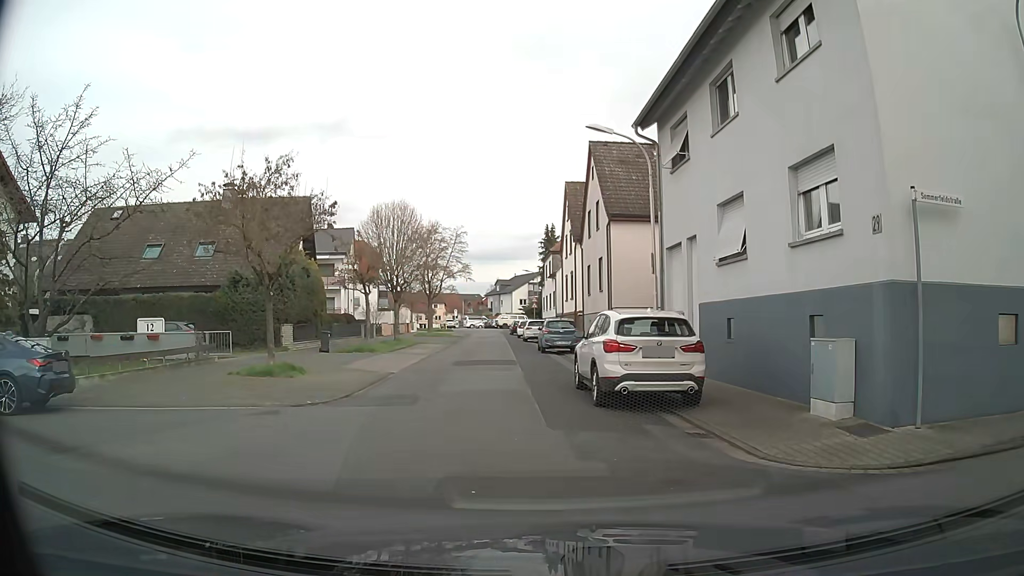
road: residential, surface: asphalt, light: Day
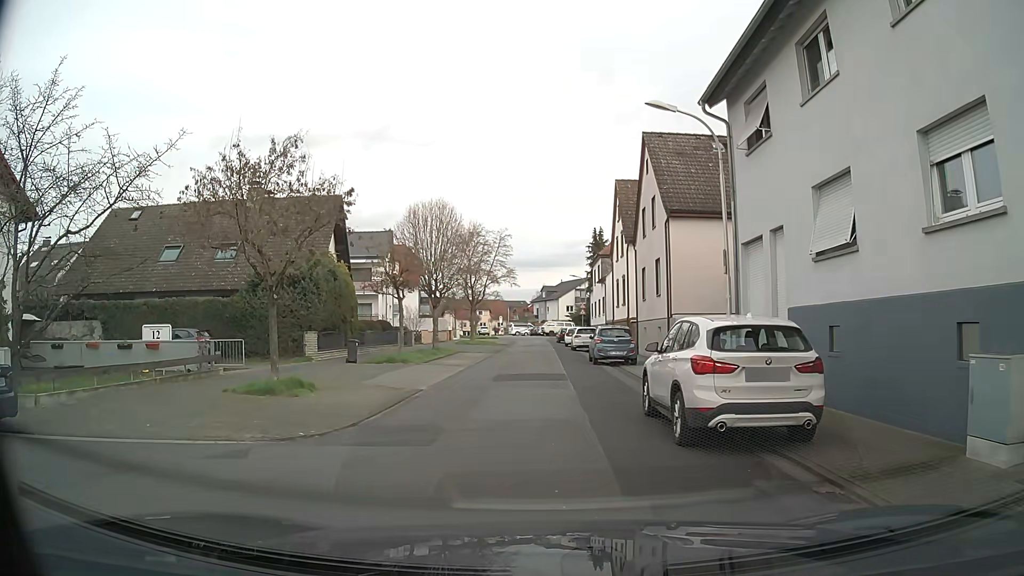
(-0.1, +3.0) m; -3°
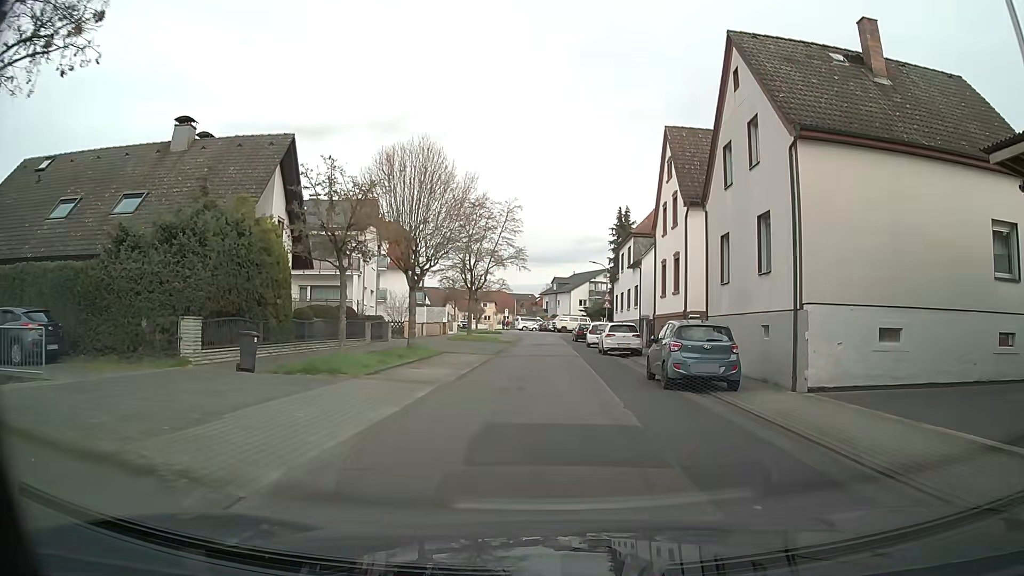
(-0.6, +12.0) m; 0°
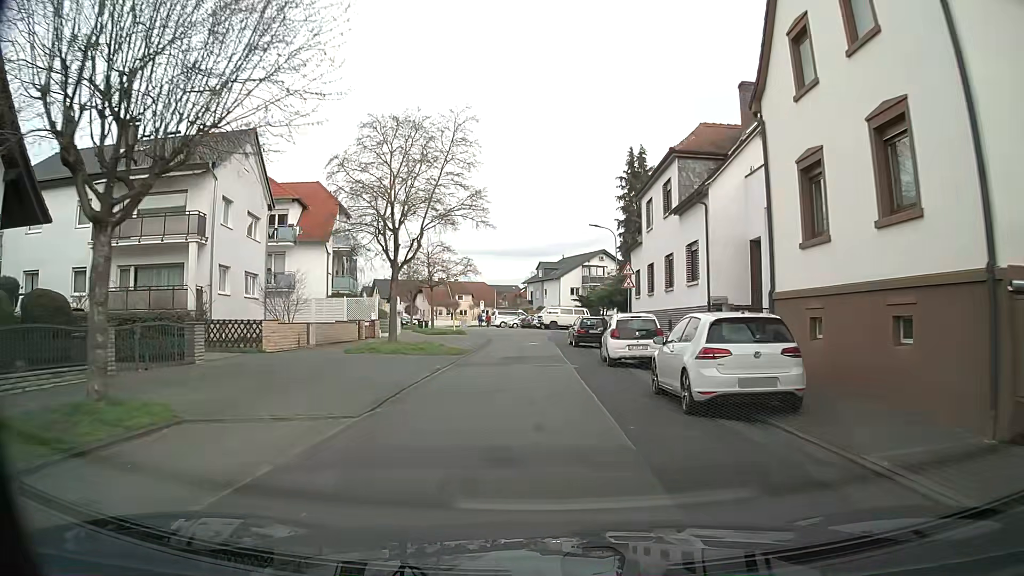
(0.0, +20.8) m; -1°
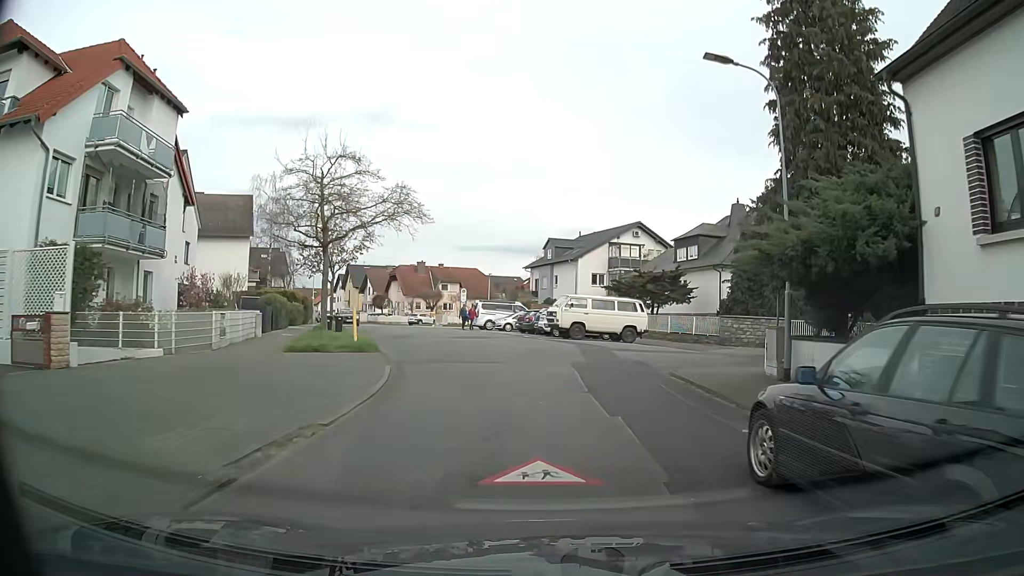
(0.0, +27.9) m; +1°
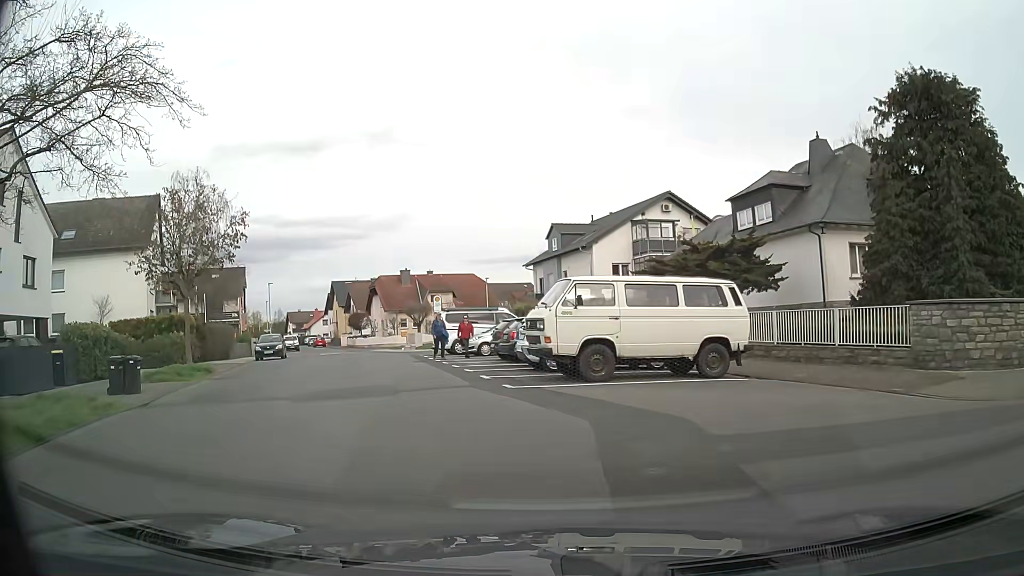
(+0.8, +16.6) m; 0°
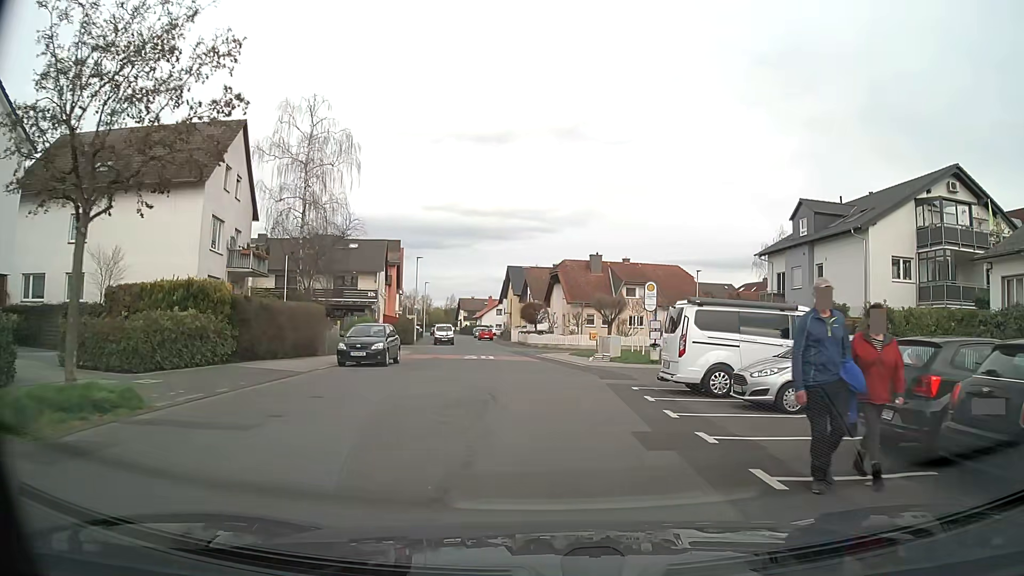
(-3.8, +16.0) m; -17°
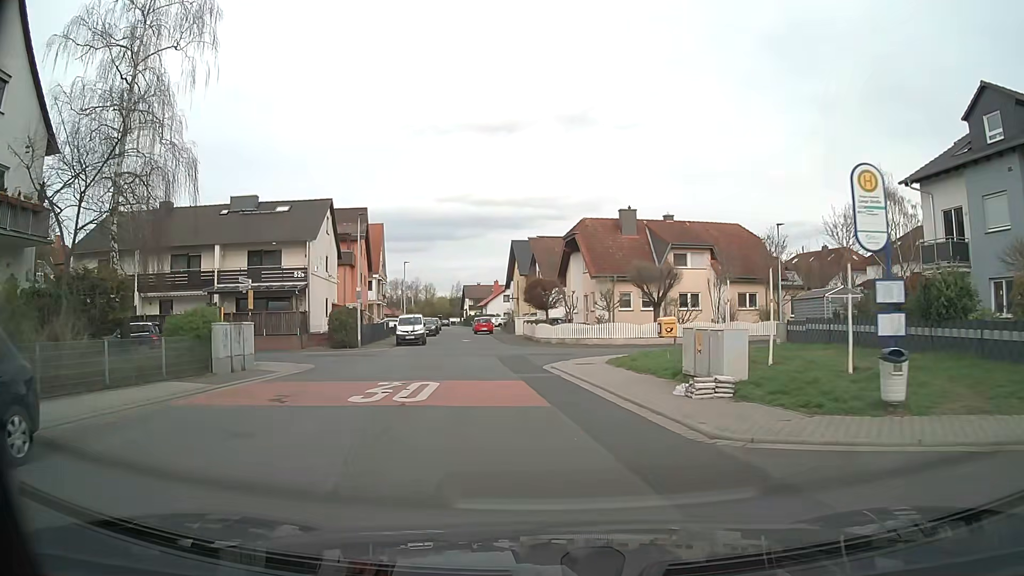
(+0.1, +19.8) m; -2°
